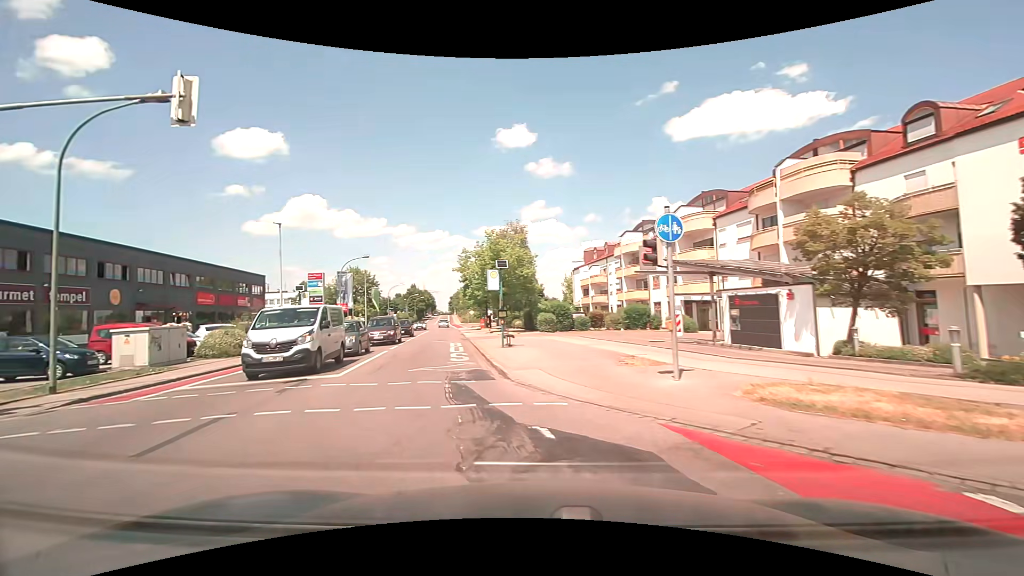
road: tertiary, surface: asphalt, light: Day
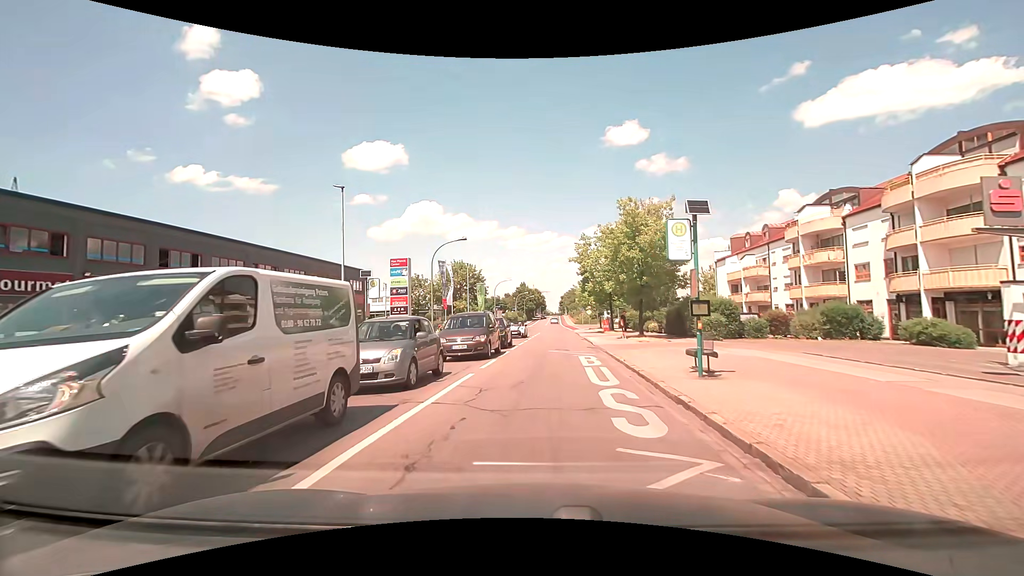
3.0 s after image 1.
(-2.4, +10.9) m; -13°
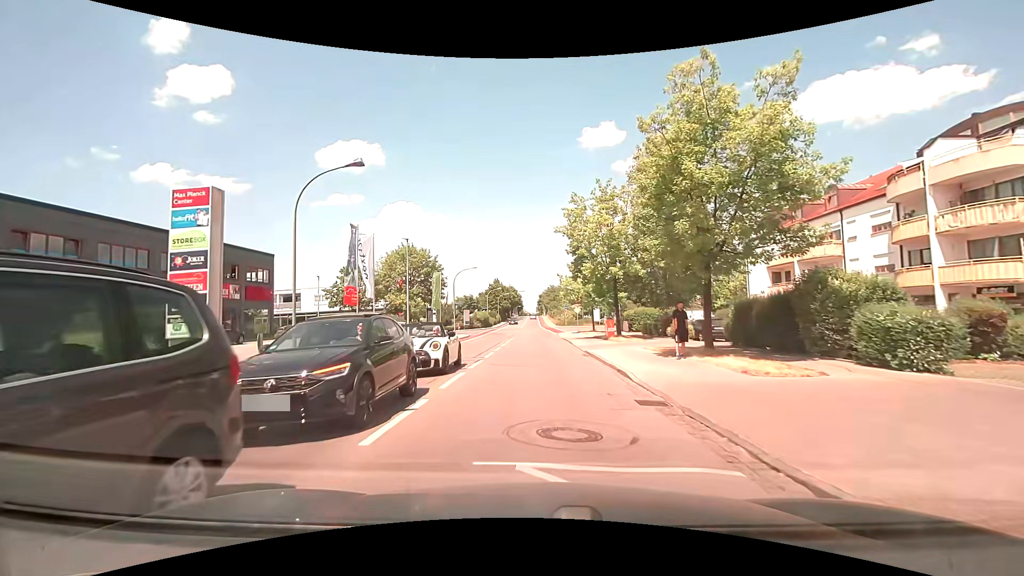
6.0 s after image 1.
(+0.1, +17.6) m; +1°
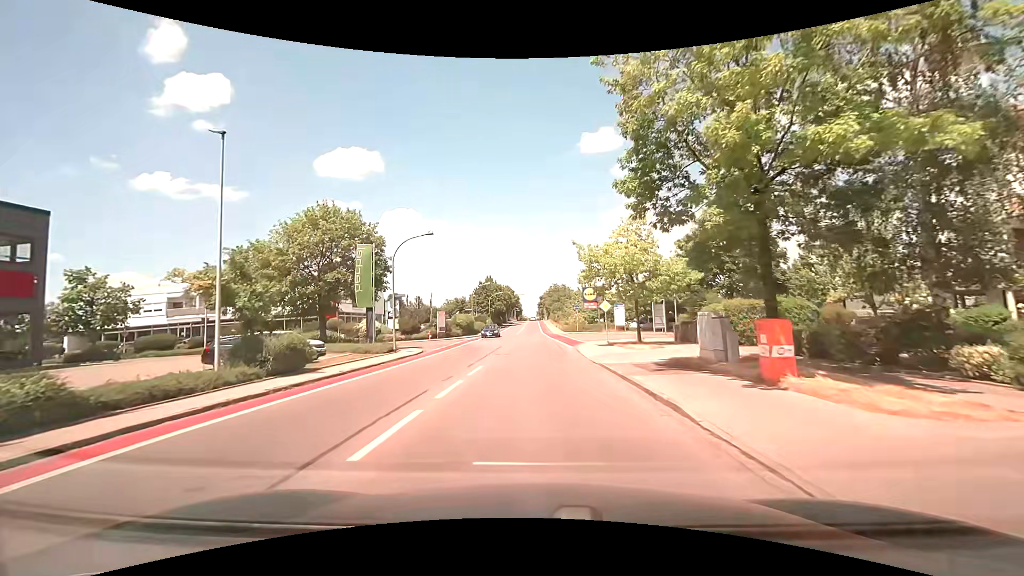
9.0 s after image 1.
(0.0, +23.1) m; +1°
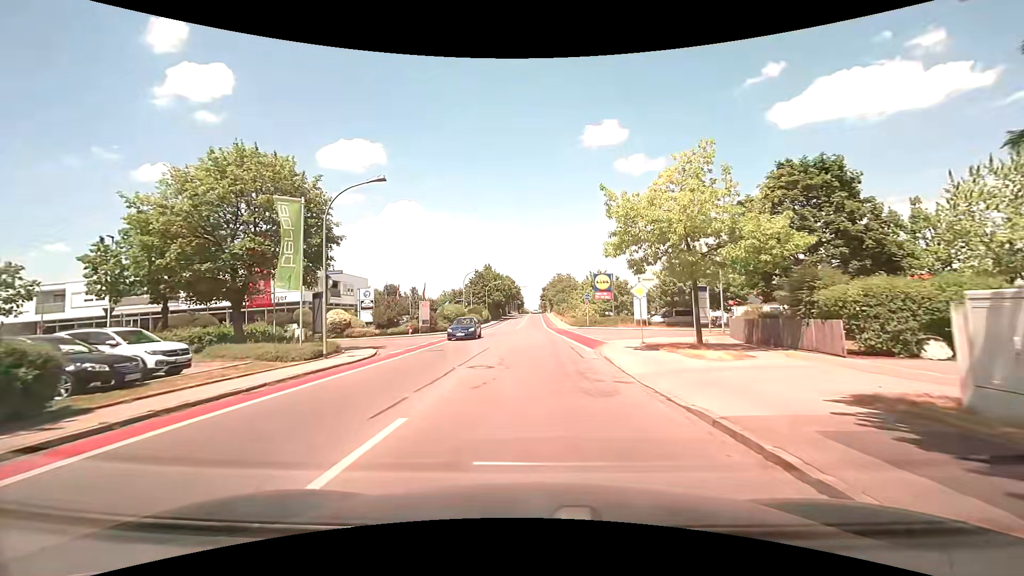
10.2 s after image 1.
(-0.1, +10.5) m; -1°
